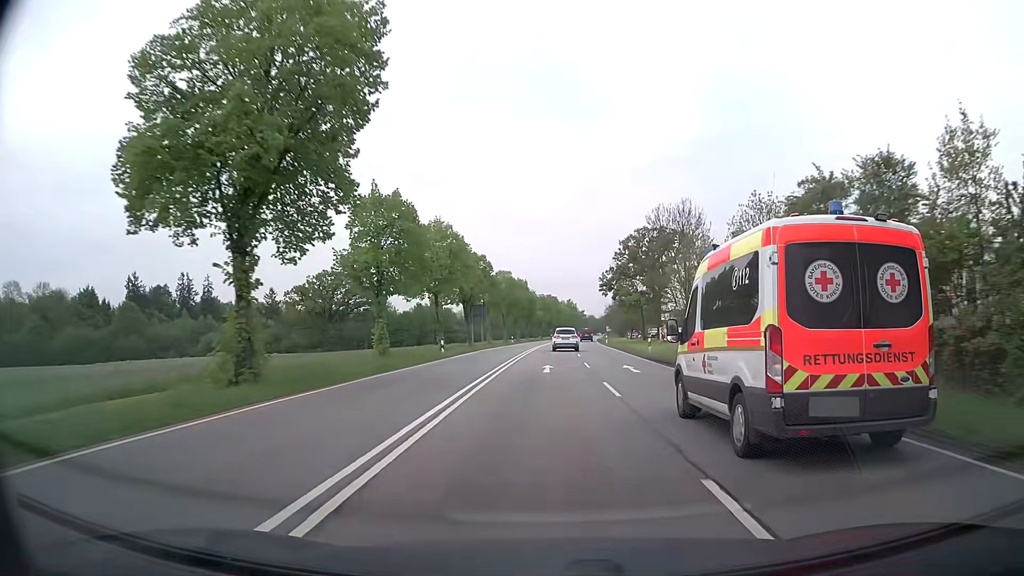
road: secondary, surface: asphalt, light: Day
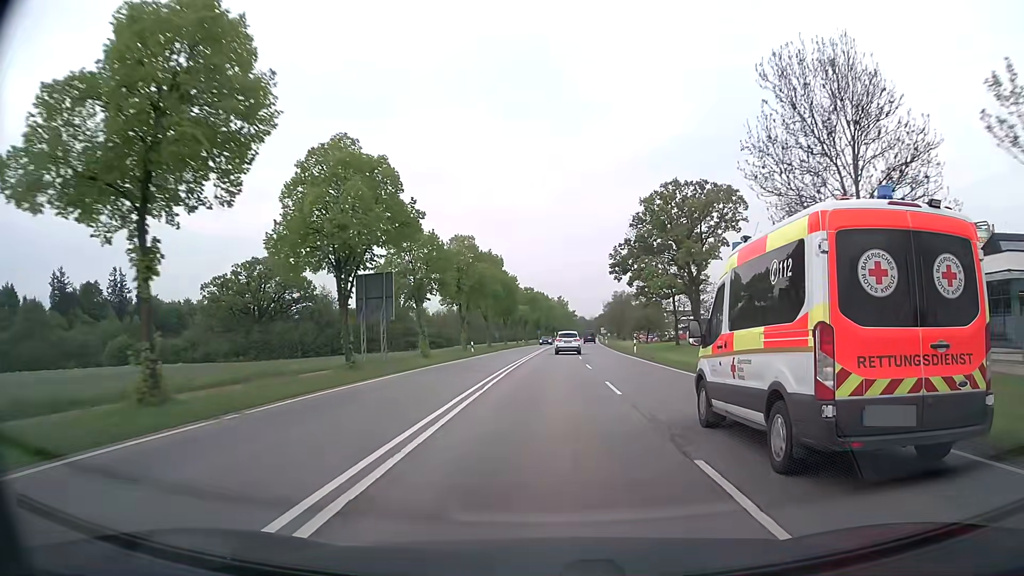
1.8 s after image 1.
(+0.2, +34.9) m; +1°
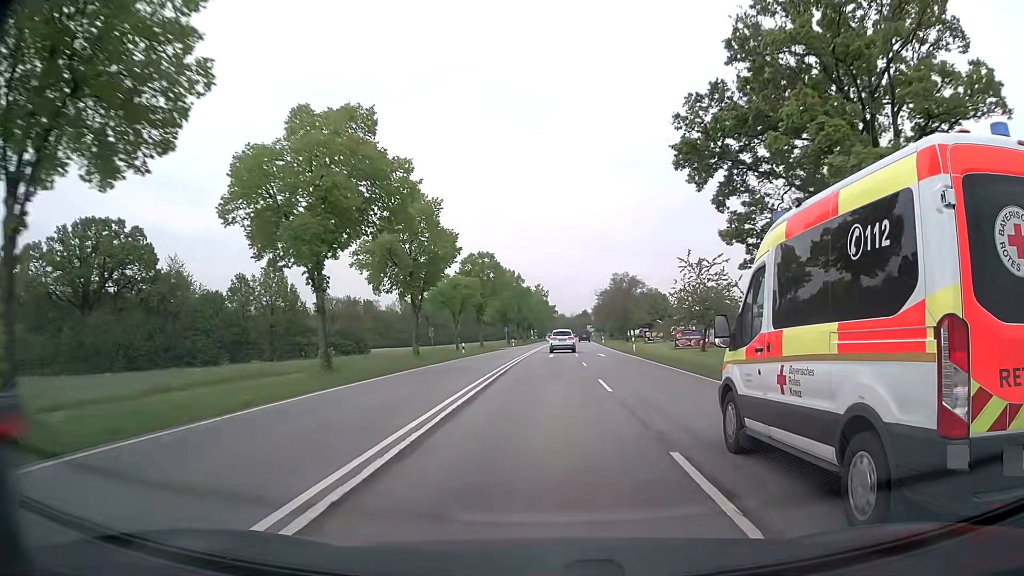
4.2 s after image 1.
(+0.8, +47.5) m; +2°
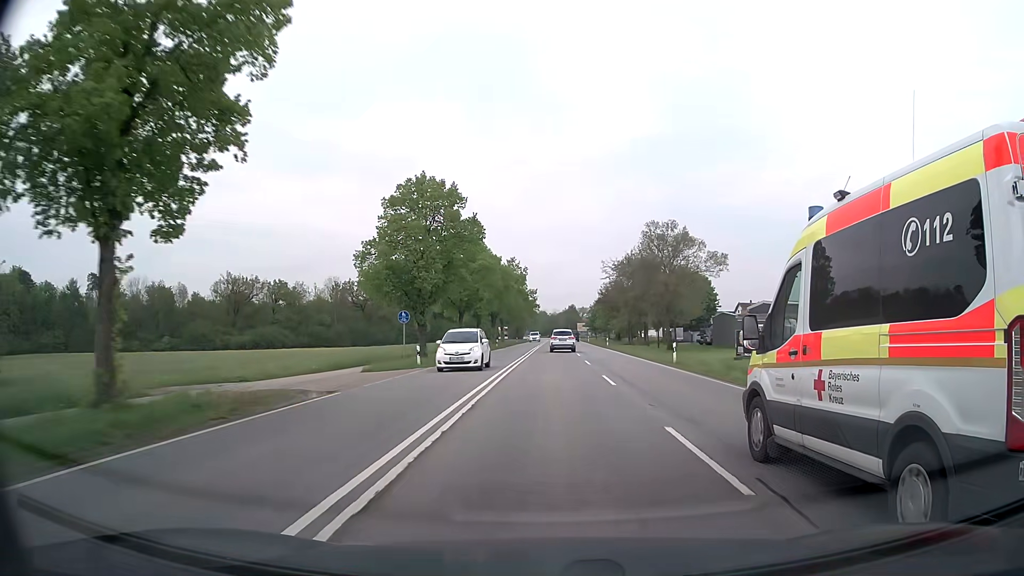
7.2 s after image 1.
(+0.7, +57.6) m; +2°
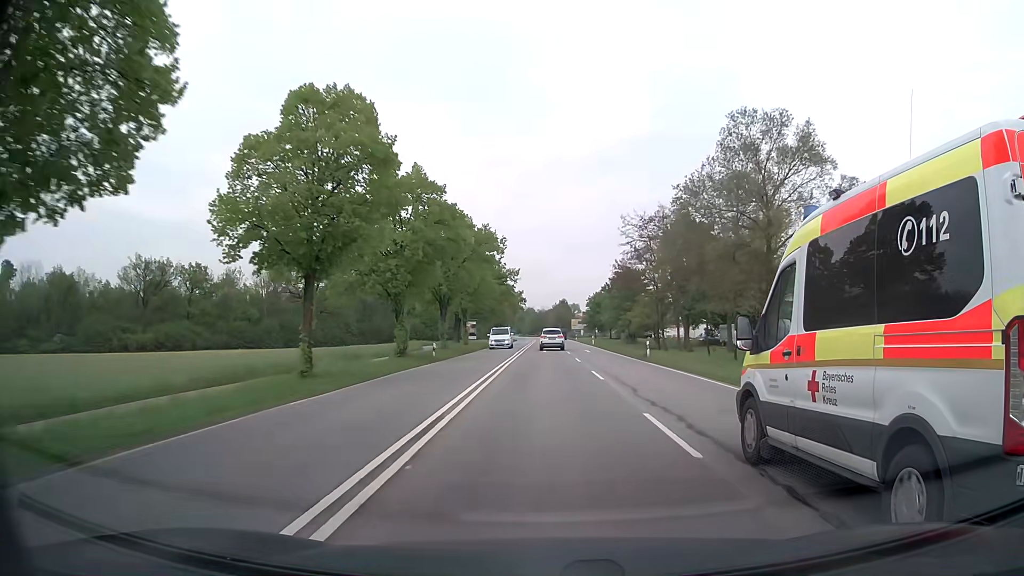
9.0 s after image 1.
(+0.3, +34.1) m; +1°
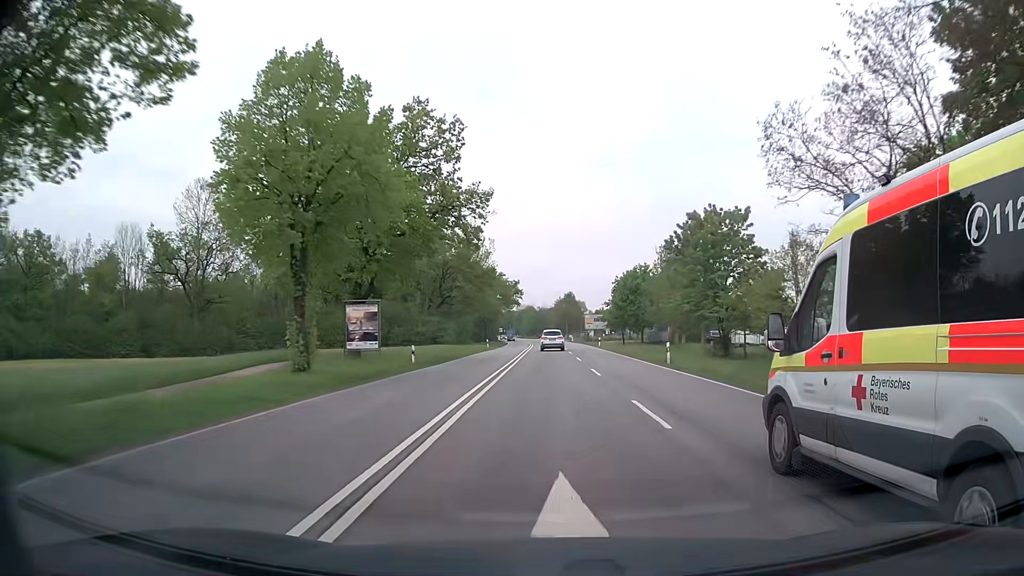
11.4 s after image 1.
(-0.1, +45.6) m; 0°
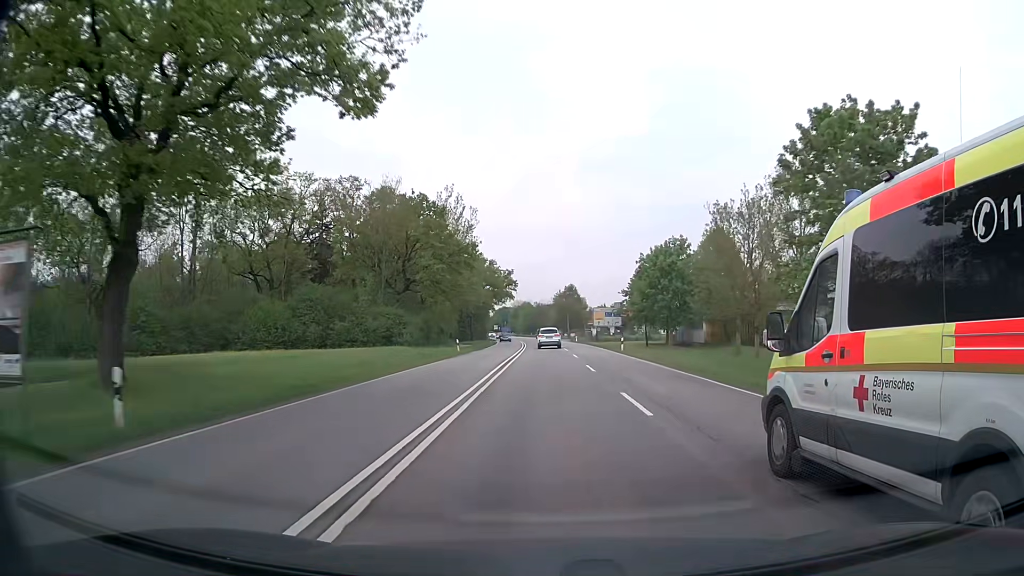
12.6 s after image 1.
(0.0, +22.4) m; 0°
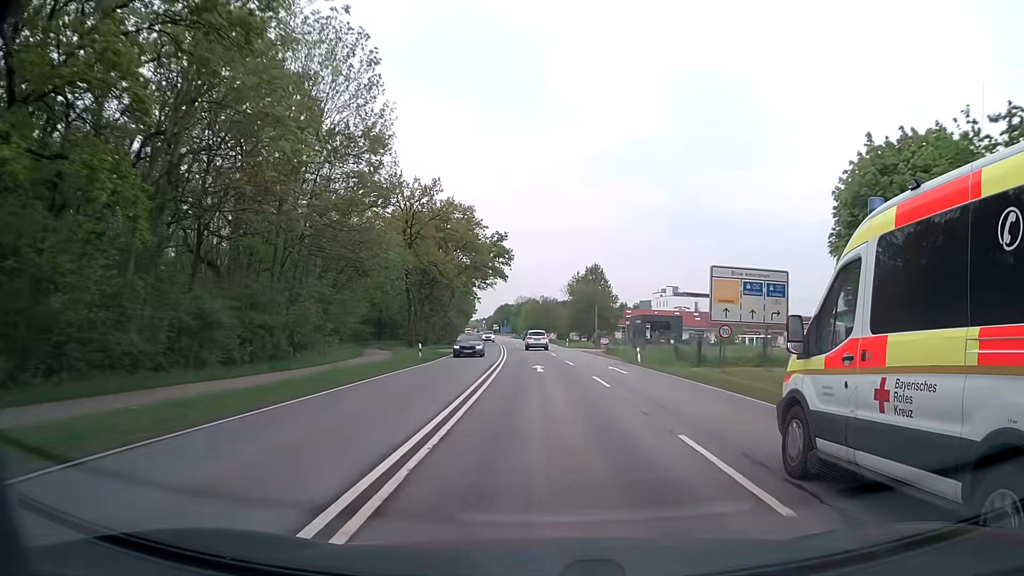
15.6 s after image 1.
(-0.2, +55.3) m; -1°
(0, +10) (0, +20) (0, +30) (-1, +40) (-1, +50) (-2, +60) (-2, +70) (-3, +80) (-4, +90) (-5, +100) m
